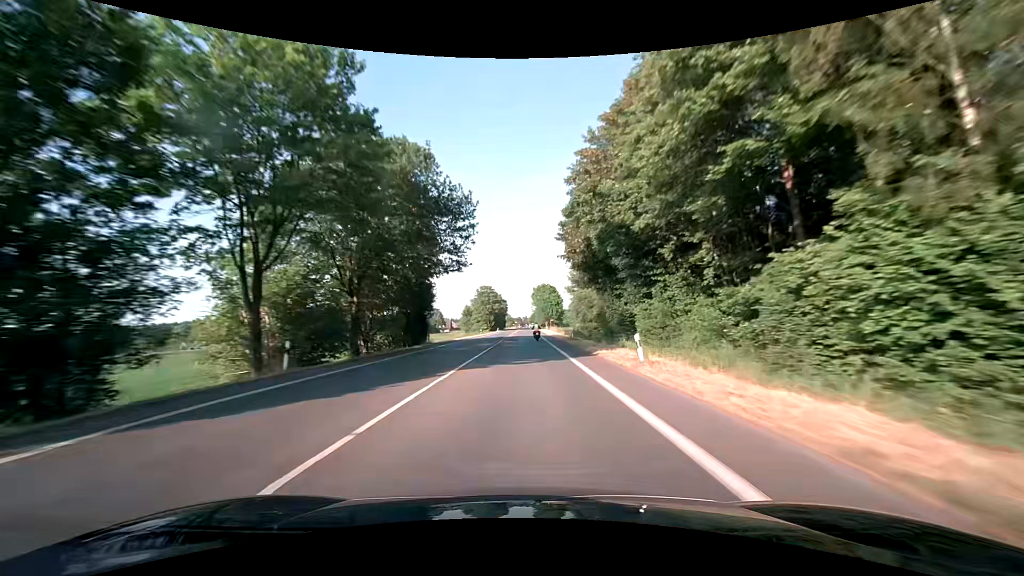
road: secondary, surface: asphalt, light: Day
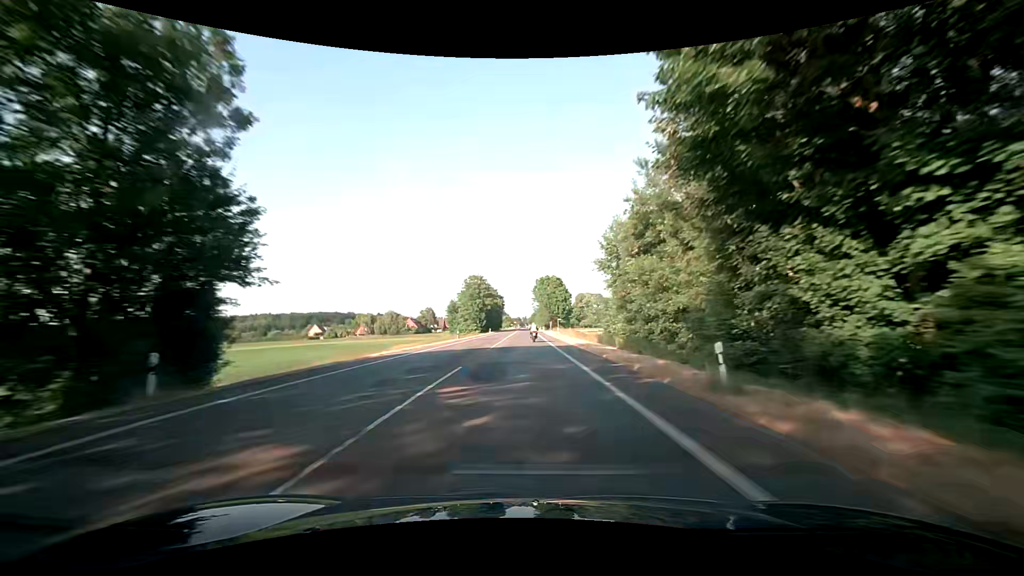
(0.0, +31.5) m; 0°
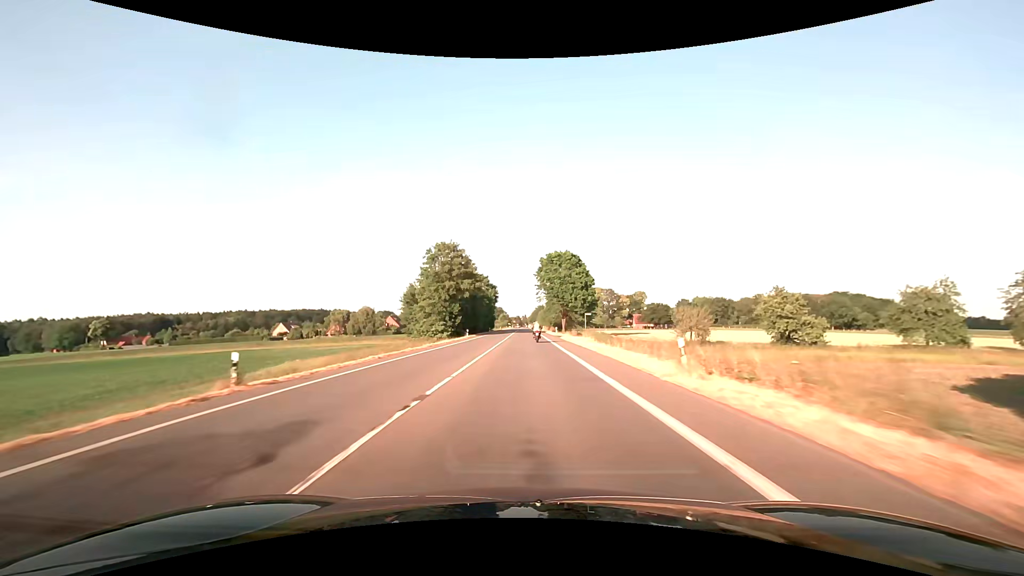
(-0.1, +46.8) m; 0°
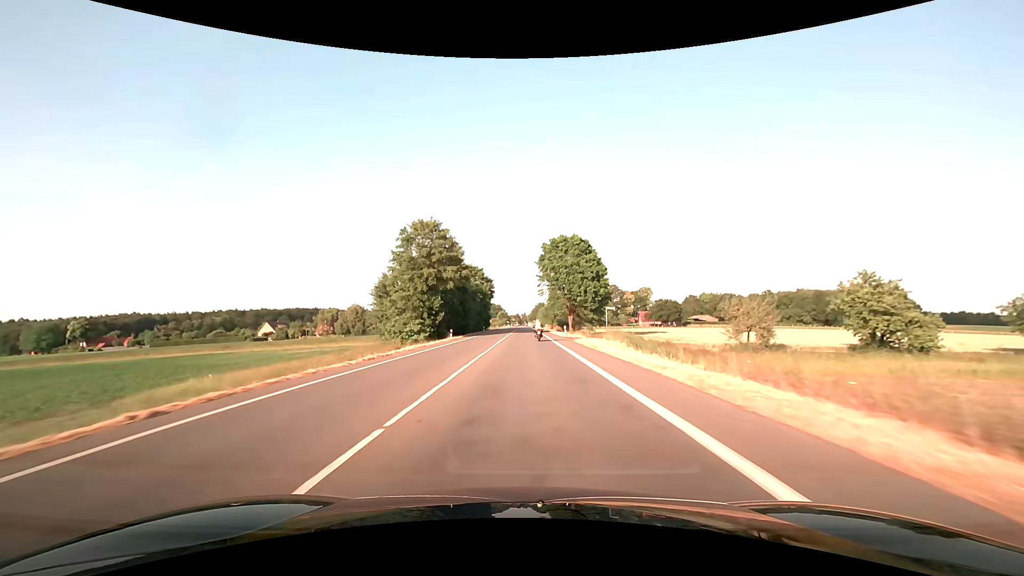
(0.0, +15.3) m; 0°
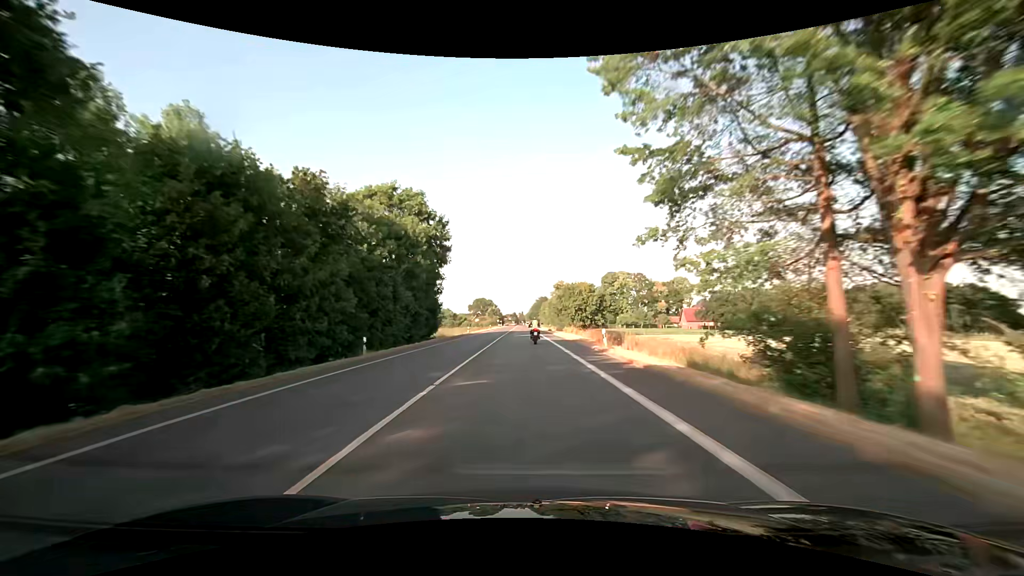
(+0.2, +72.1) m; 0°
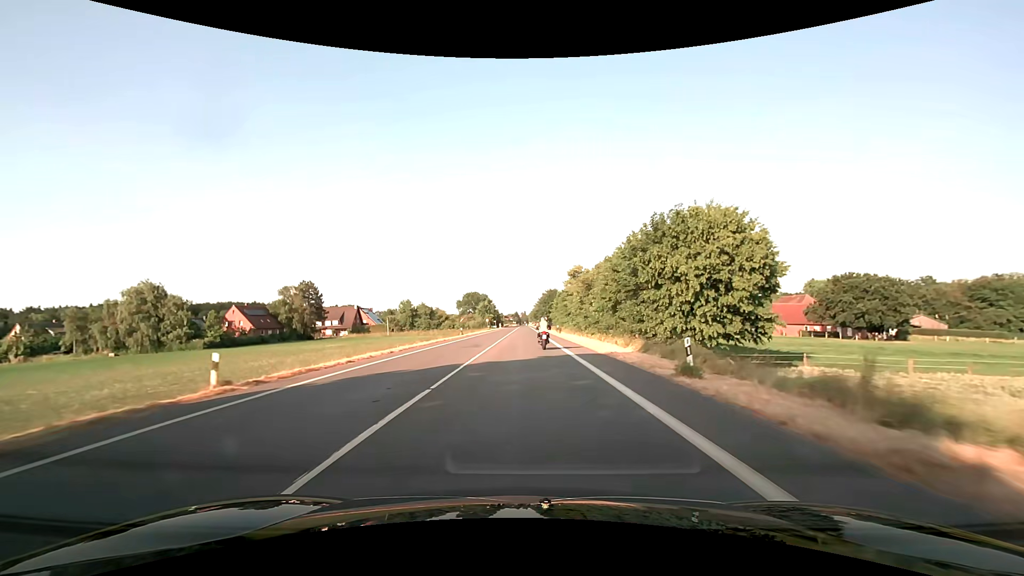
(-0.1, +61.5) m; 0°
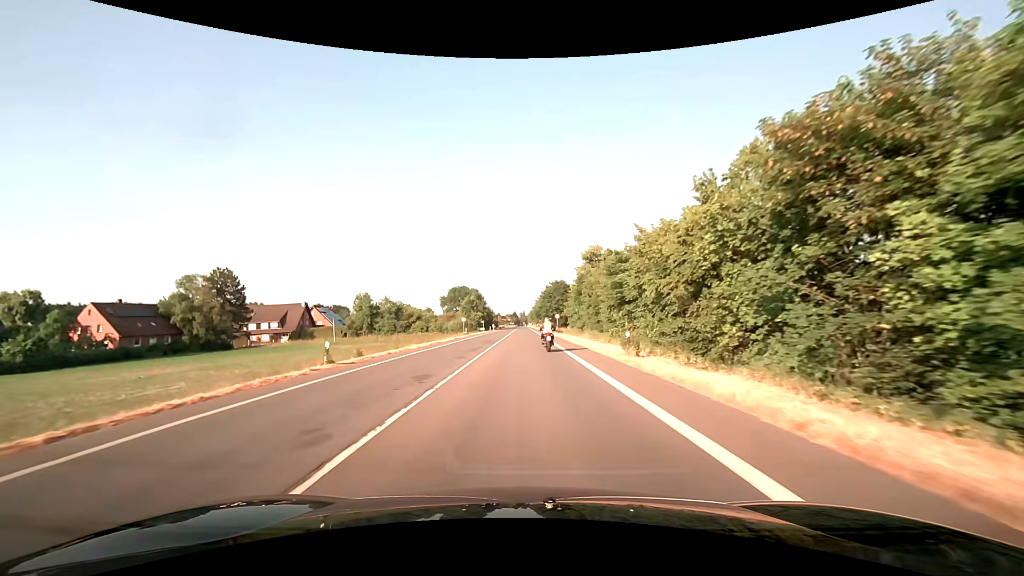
(+0.1, +42.6) m; 0°
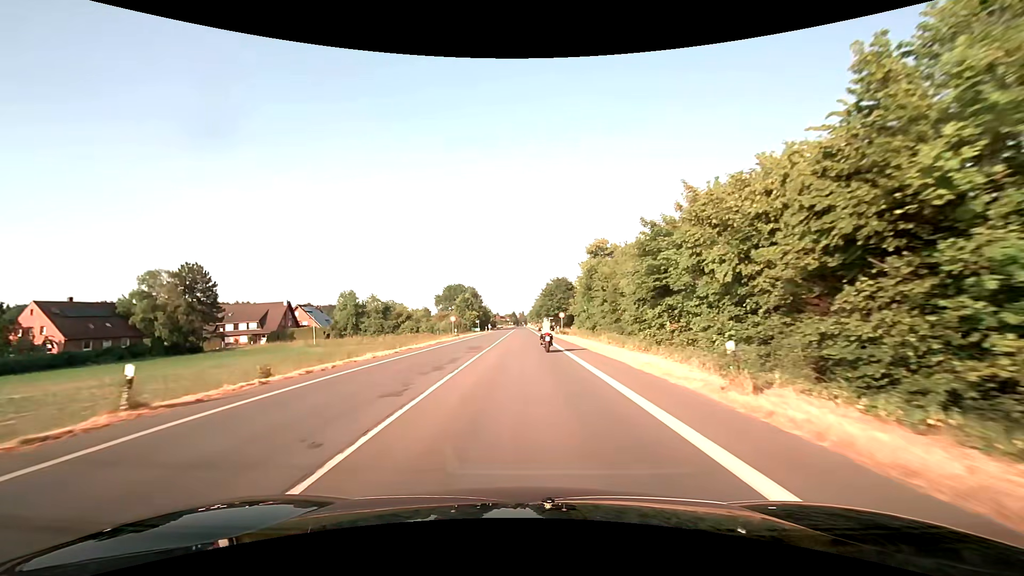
(0.0, +10.1) m; 0°
(0, +10) (0, +20) (0, +30) (0, +40) (0, +50) (0, +60) (0, +70) (0, +80) (0, +90) (0, +100) m
